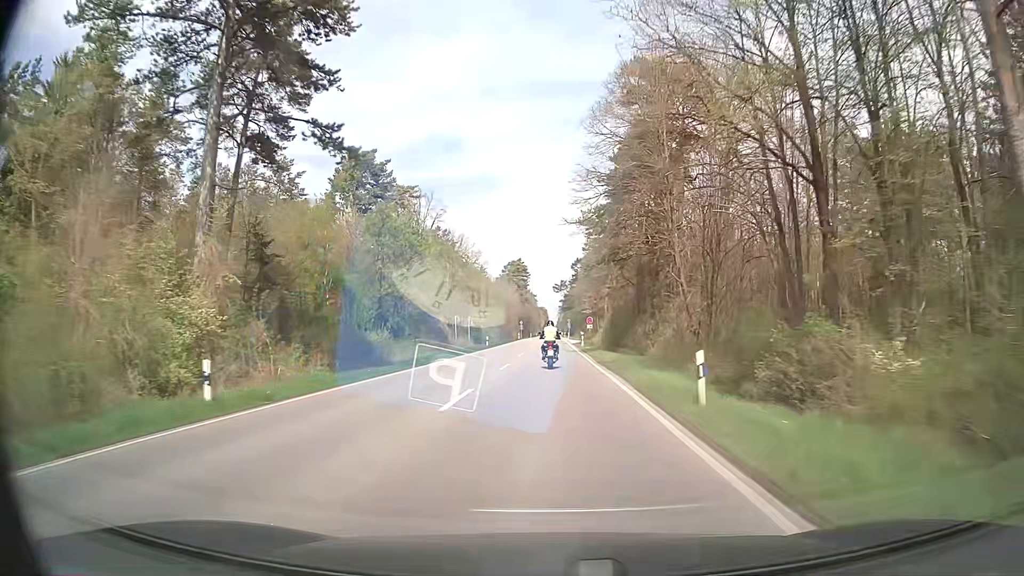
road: secondary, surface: asphalt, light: Day
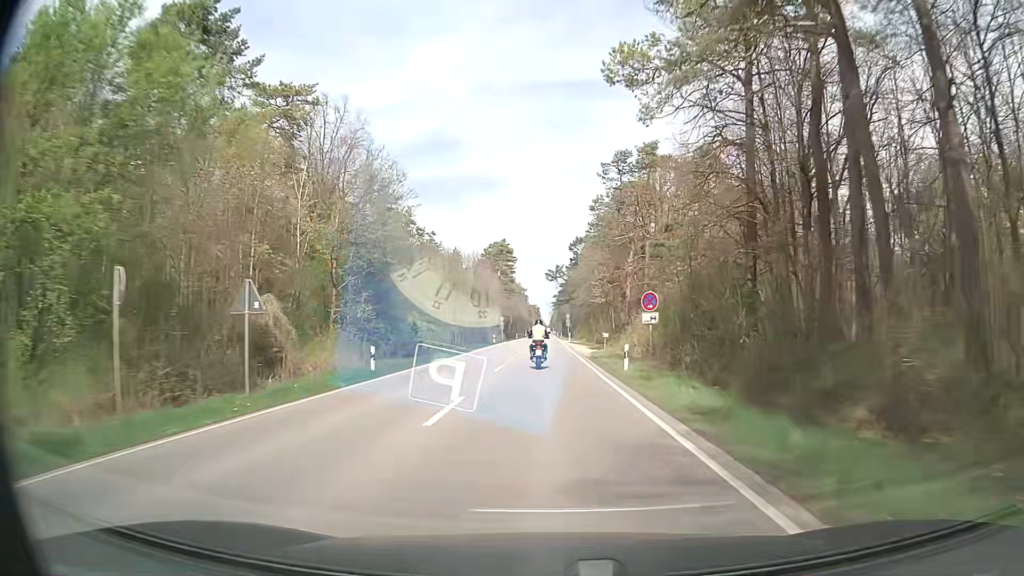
(+0.1, +37.9) m; 0°
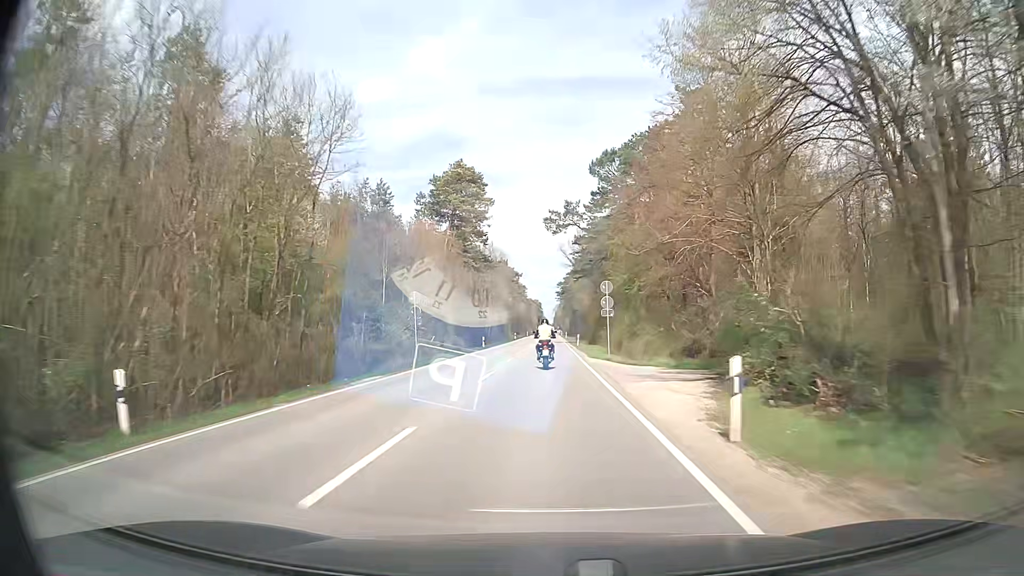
(+0.3, +64.8) m; 0°
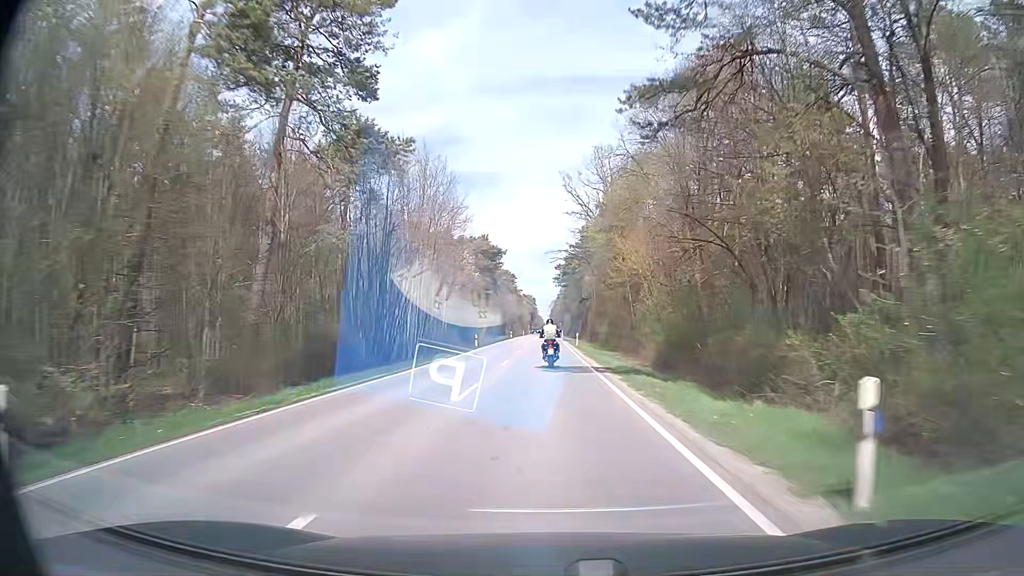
(-0.1, +52.5) m; 0°
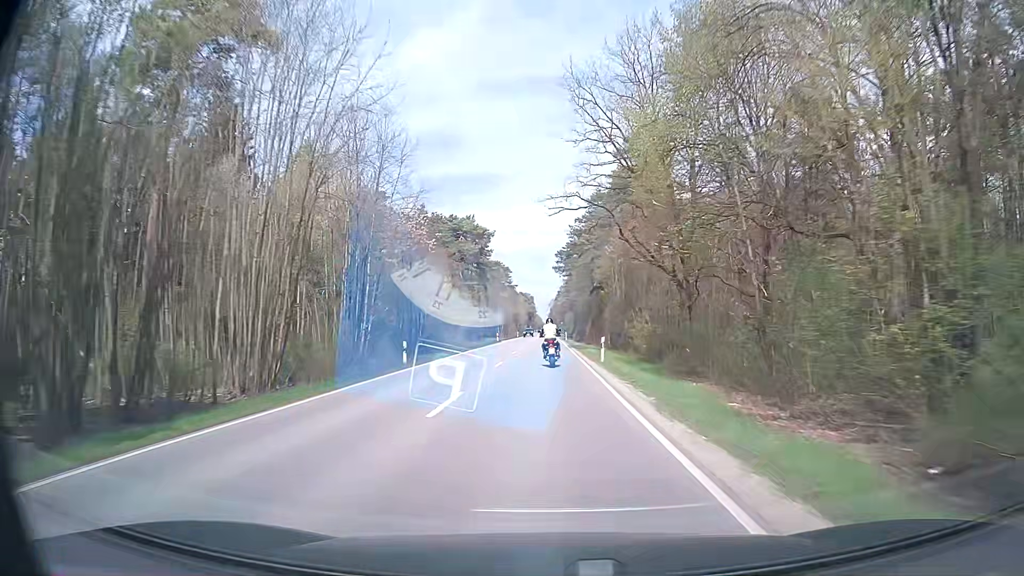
(+0.1, +26.6) m; 0°
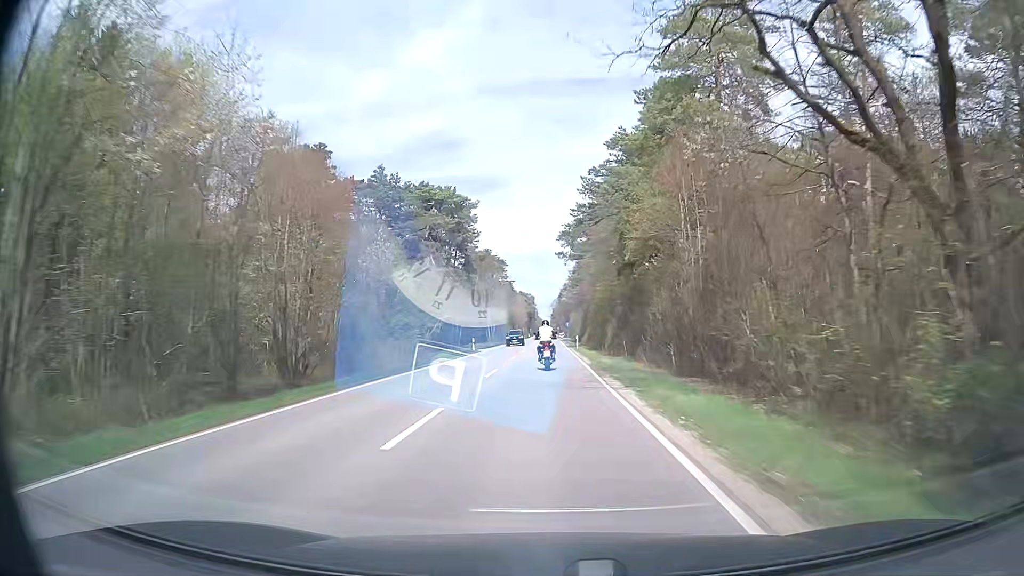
(-0.1, +26.8) m; 0°
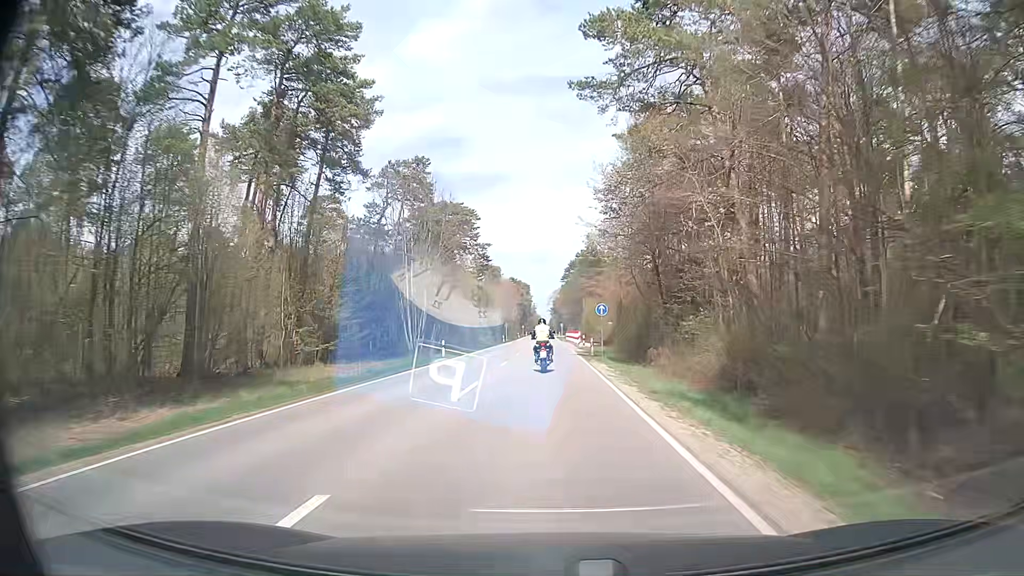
(0.0, +66.6) m; 0°
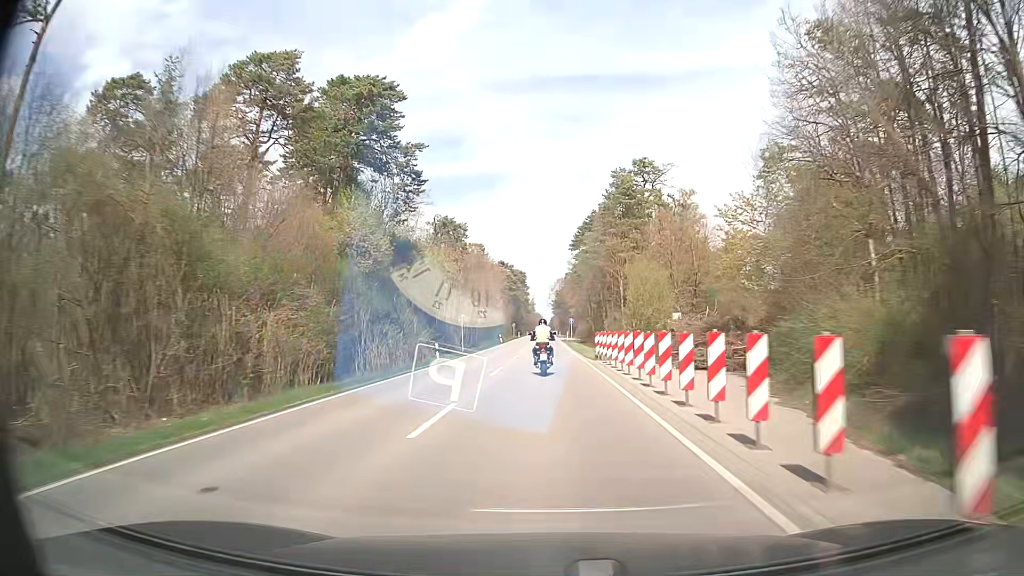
(+0.1, +52.8) m; 0°
(0, +10) (0, +20) (0, +30) (0, +40) (0, +50) (0, +60) (0, +70) (0, +80) (0, +90) (-1, +100) m
